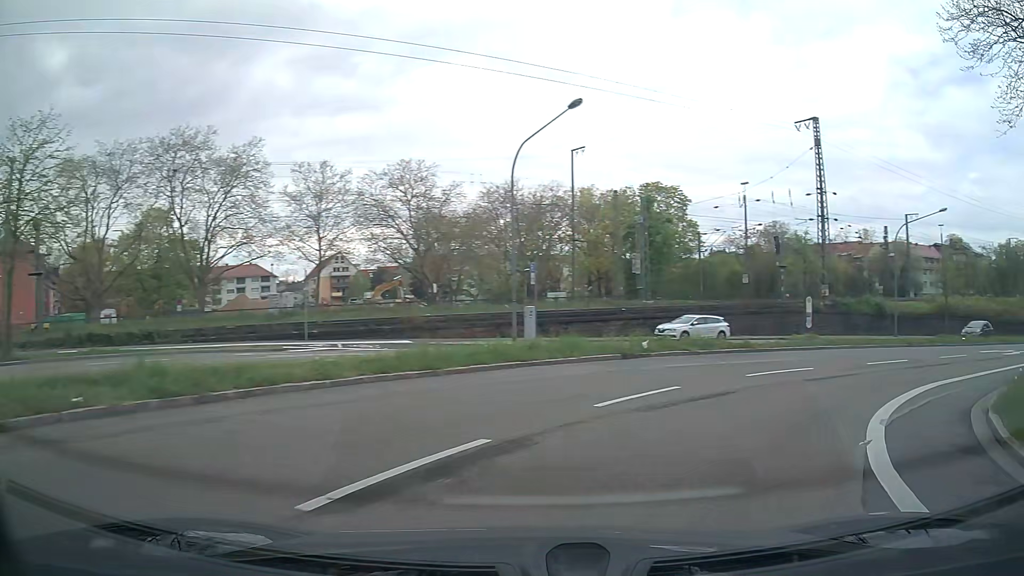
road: secondary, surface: asphalt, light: Day
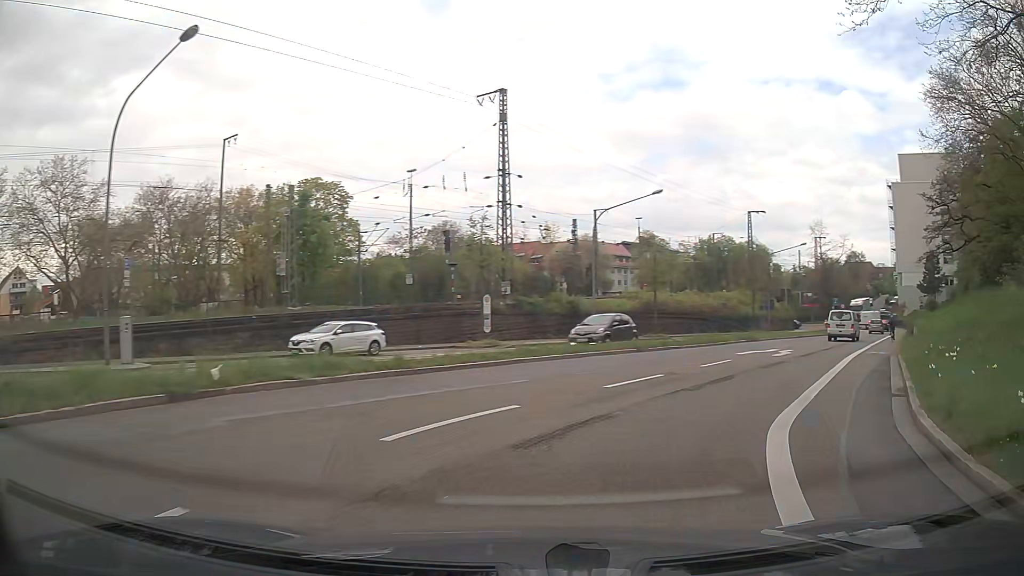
(+2.3, +8.0) m; +29°
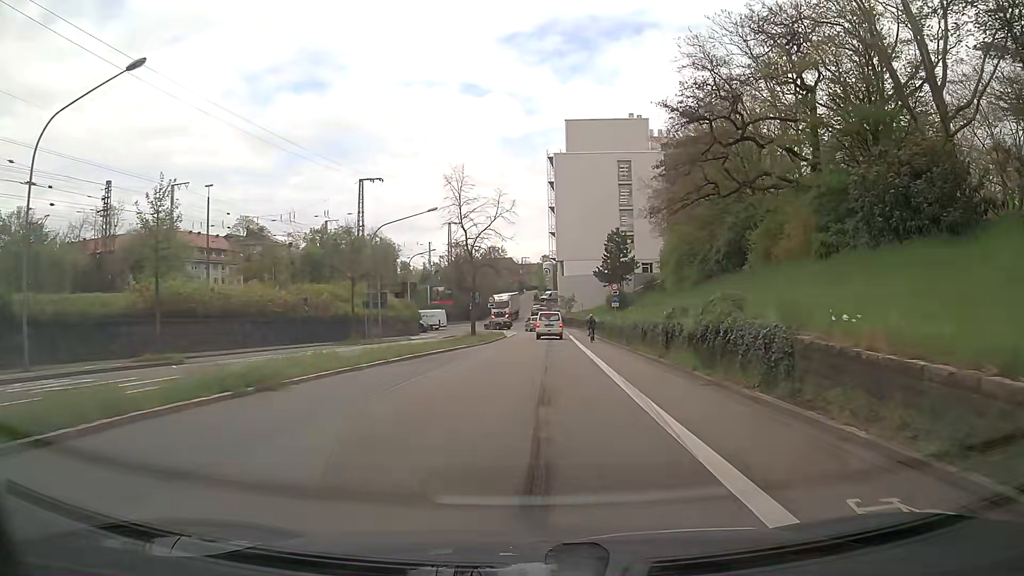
(+9.6, +23.6) m; +32°
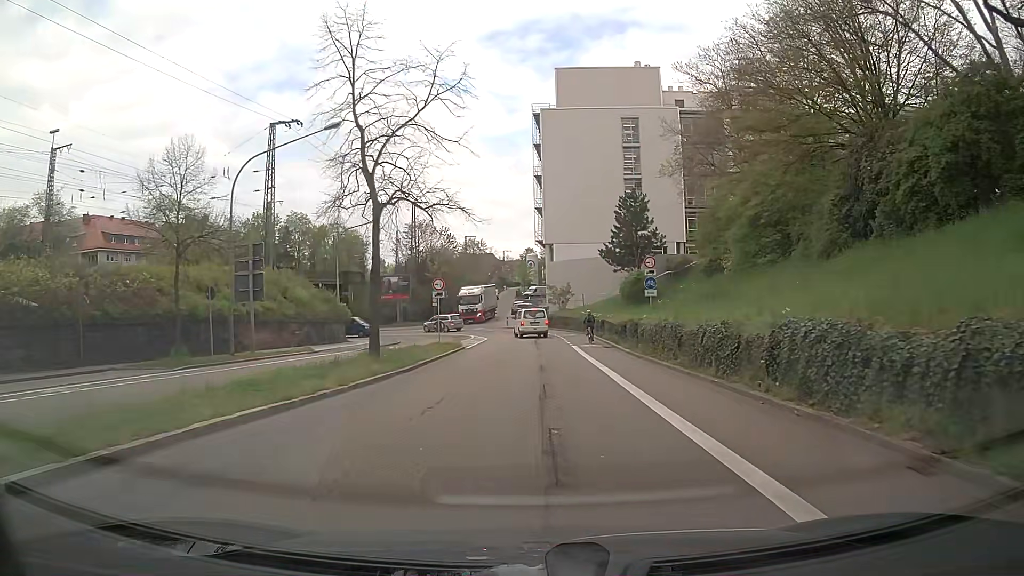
(+0.4, +23.3) m; +1°
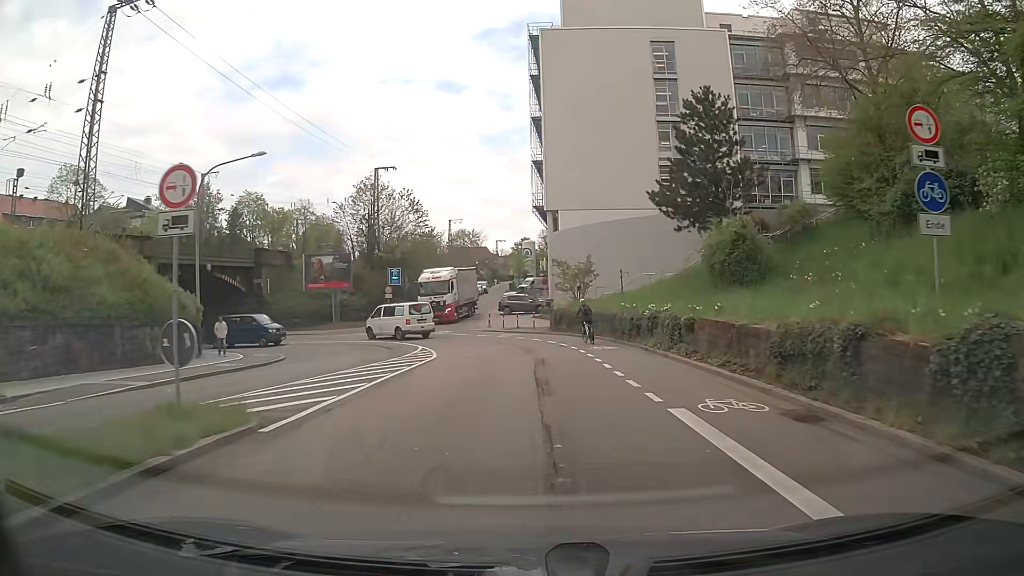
(+0.2, +24.3) m; +1°
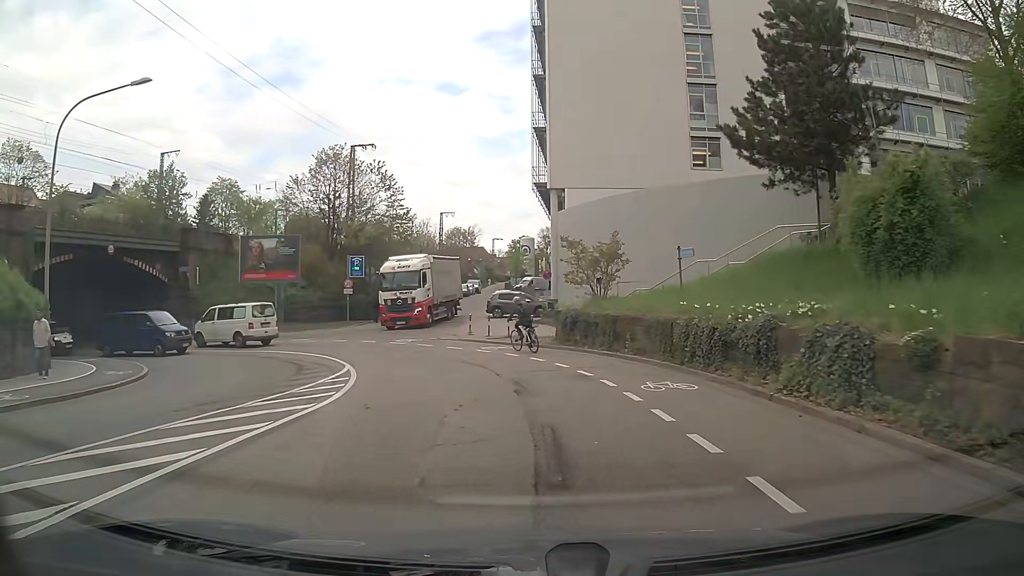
(0.0, +11.7) m; 0°
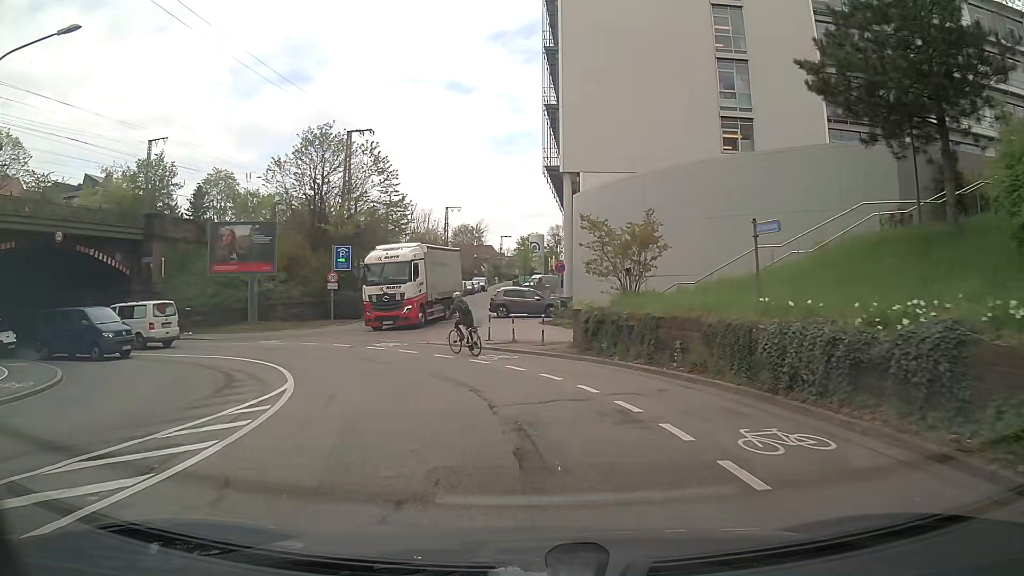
(0.0, +5.3) m; -1°
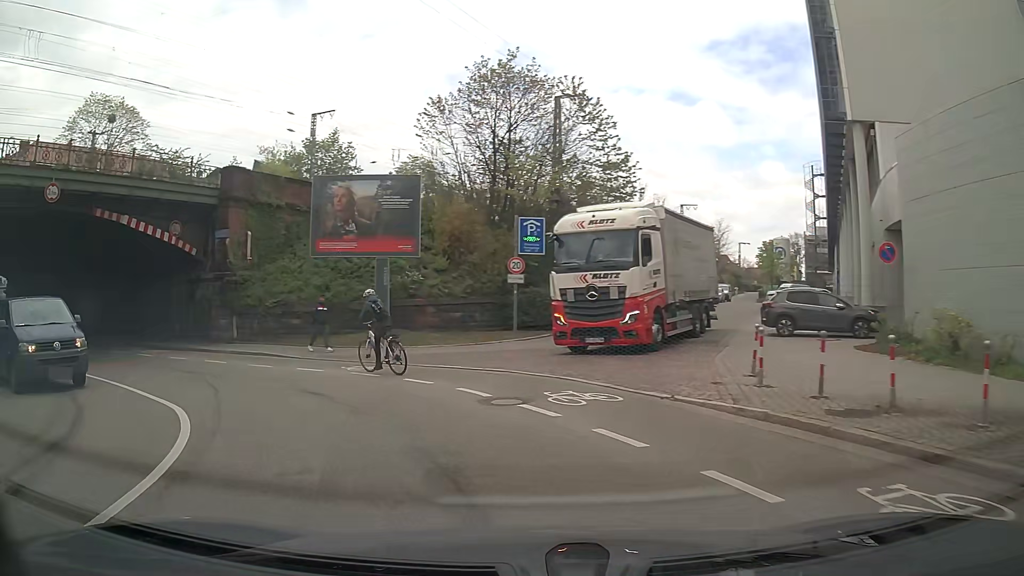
(-1.5, +13.5) m; -20°
